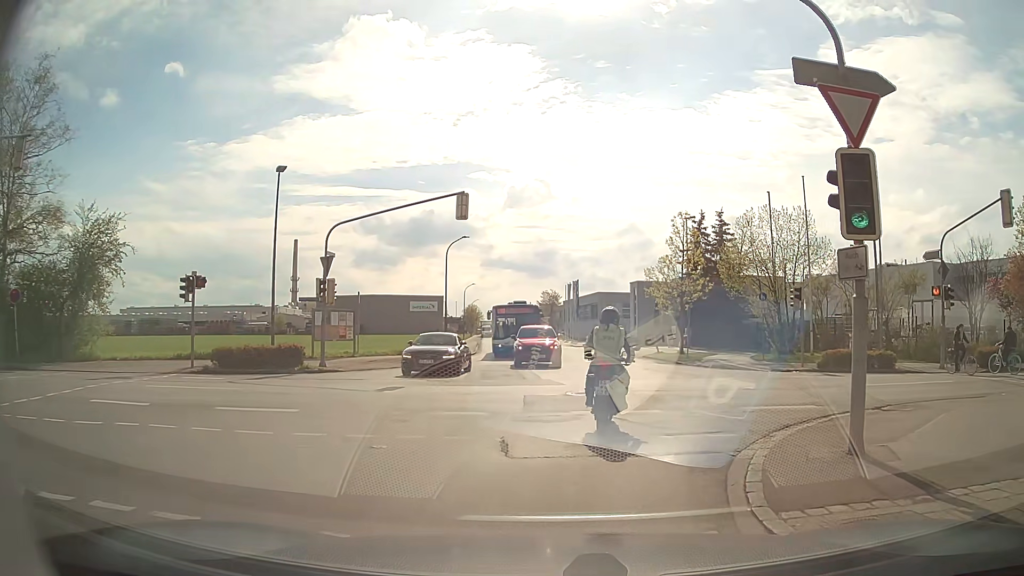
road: residential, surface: asphalt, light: Day
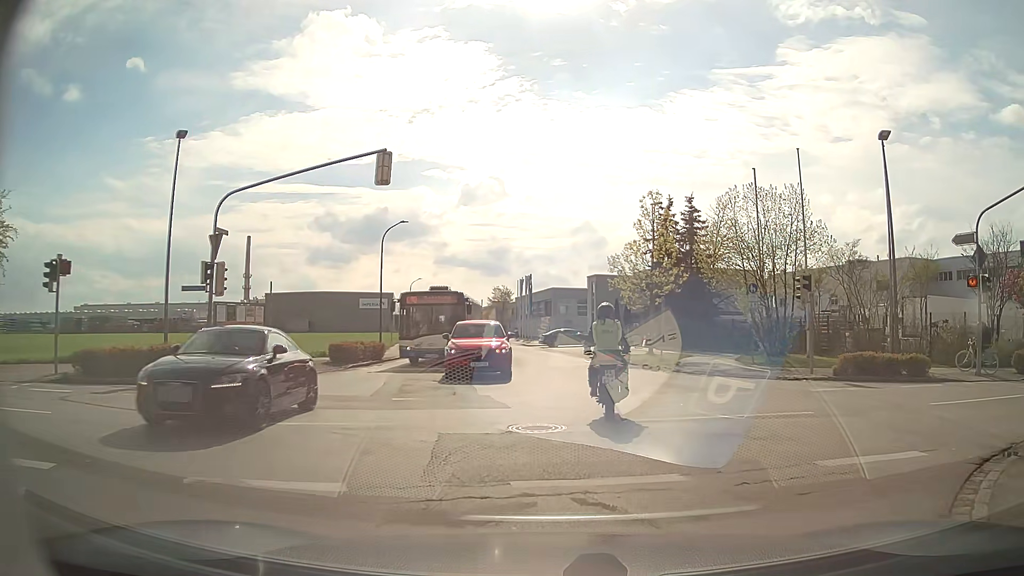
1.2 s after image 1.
(+0.2, +5.7) m; +4°
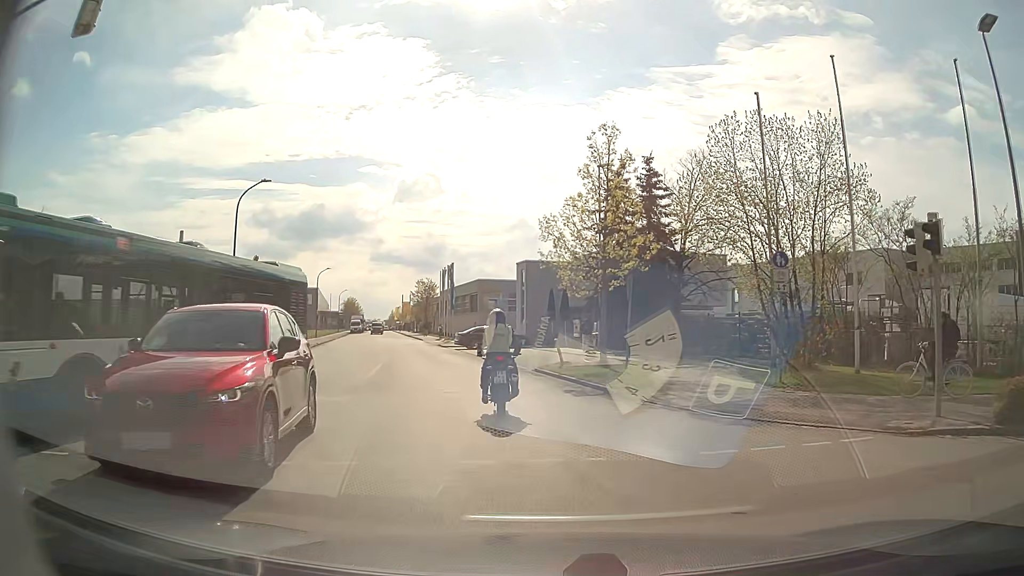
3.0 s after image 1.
(+1.1, +11.3) m; +6°
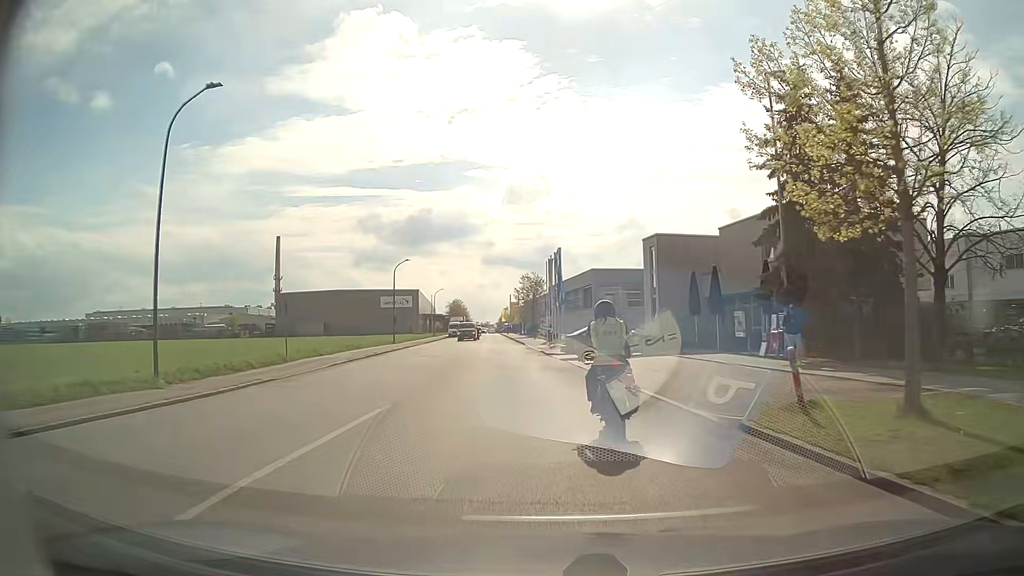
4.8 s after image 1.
(-1.1, +13.9) m; -9°
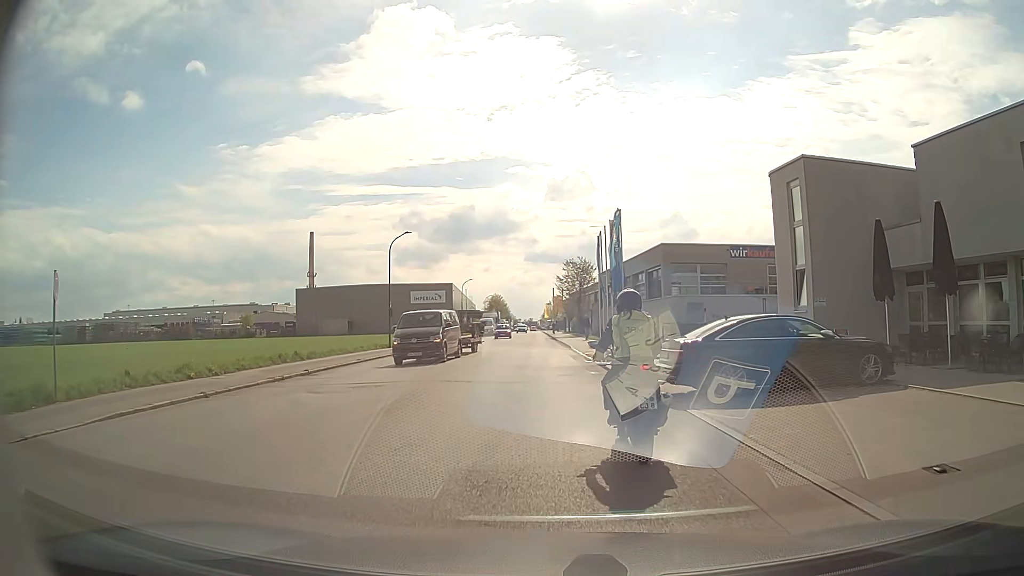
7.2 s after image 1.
(-0.6, +17.0) m; -4°
(0, +10) (0, +20) (0, +30) (-1, +40) (-1, +50) (-1, +60) (-1, +70) (-2, +80) (-2, +90) (-3, +100) m
